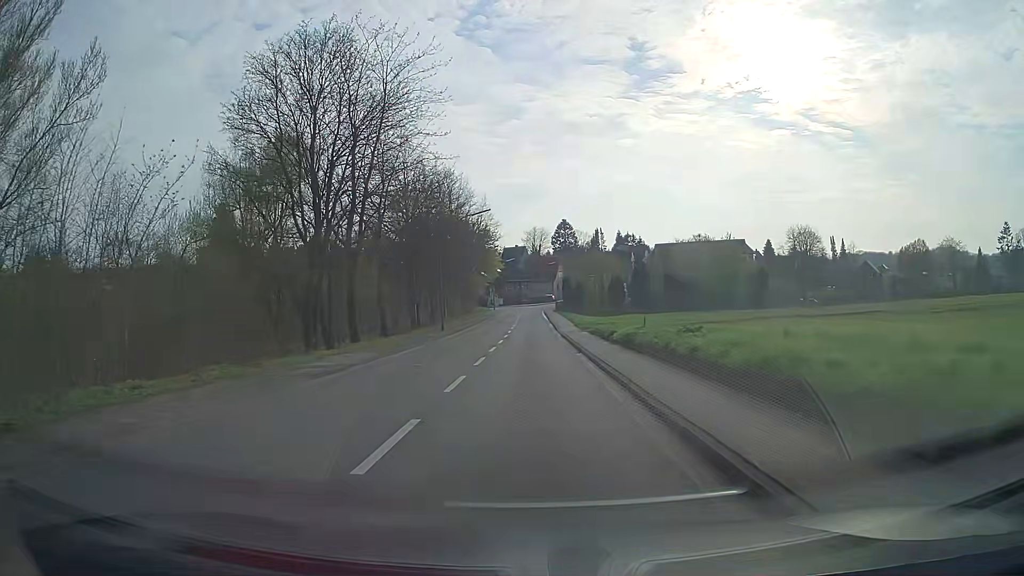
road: secondary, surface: asphalt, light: Day
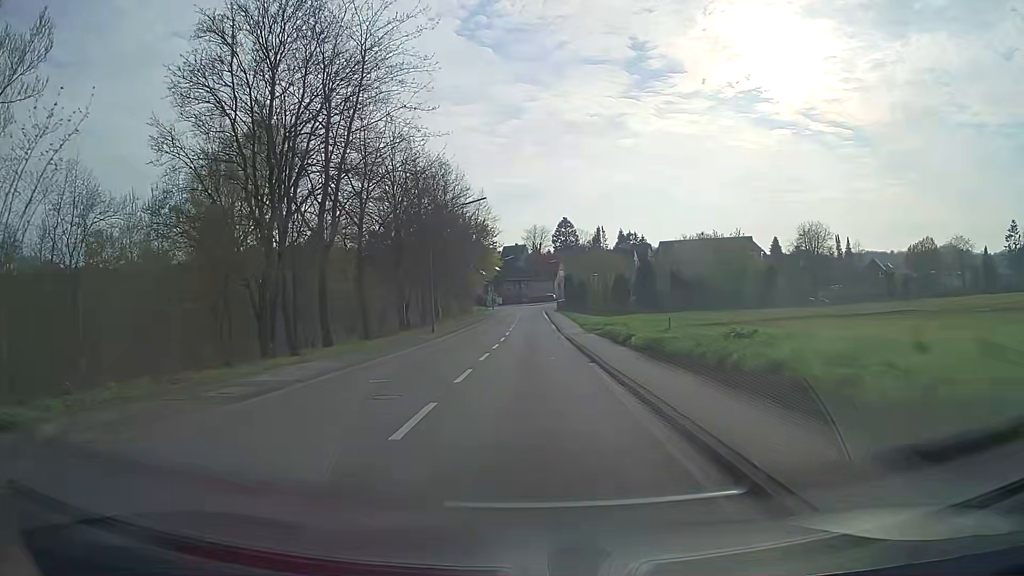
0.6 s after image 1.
(0.0, +4.5) m; 0°
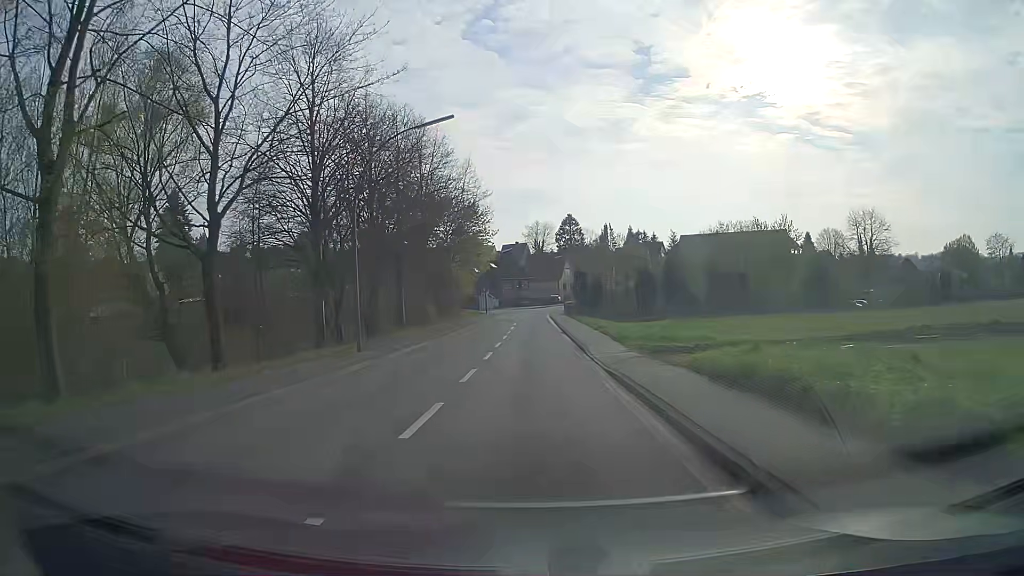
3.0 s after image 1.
(-0.1, +17.8) m; 0°
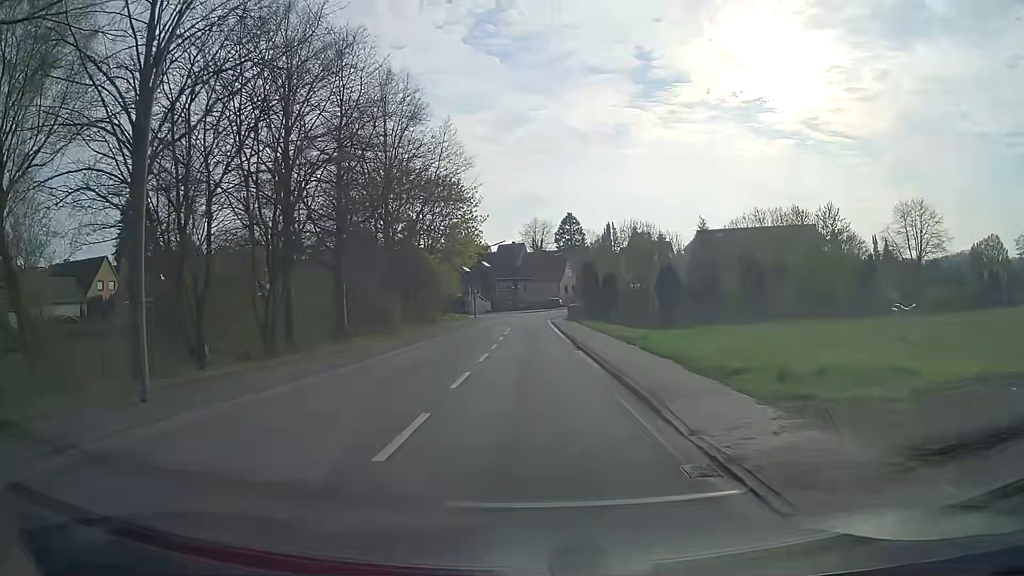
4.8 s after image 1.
(0.0, +13.4) m; 0°
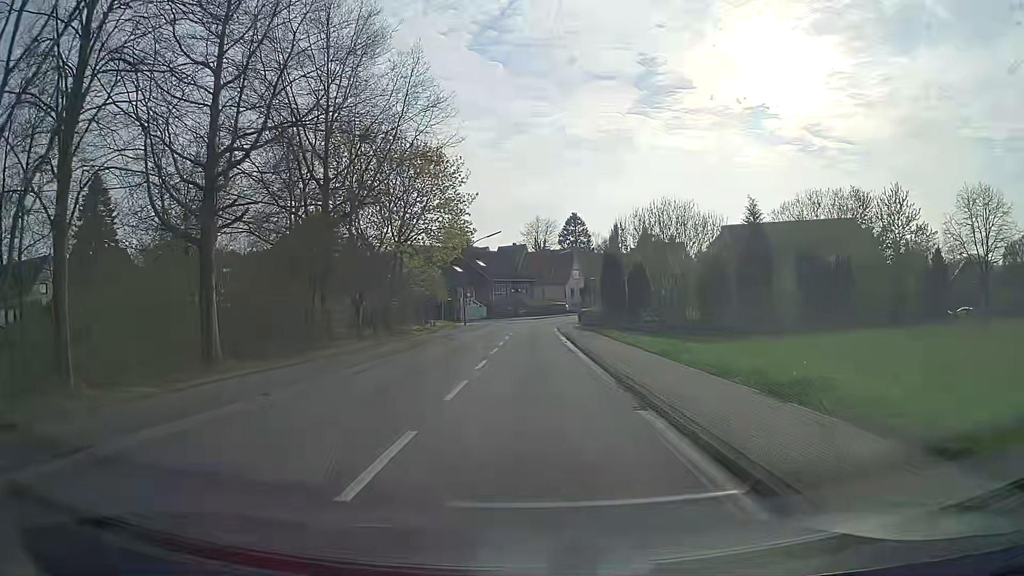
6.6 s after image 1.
(+0.1, +13.3) m; 0°
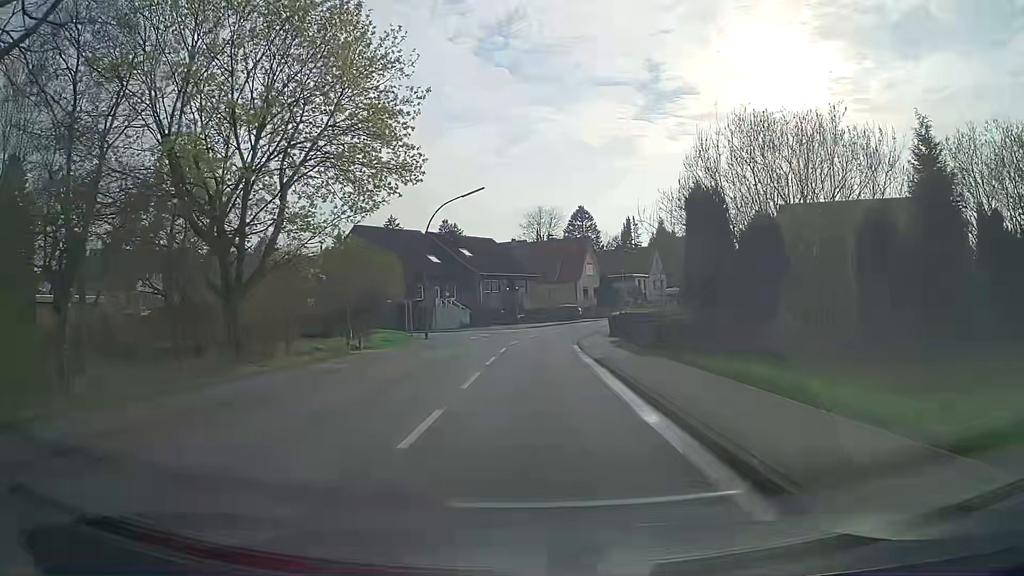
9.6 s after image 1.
(-0.1, +22.0) m; 0°
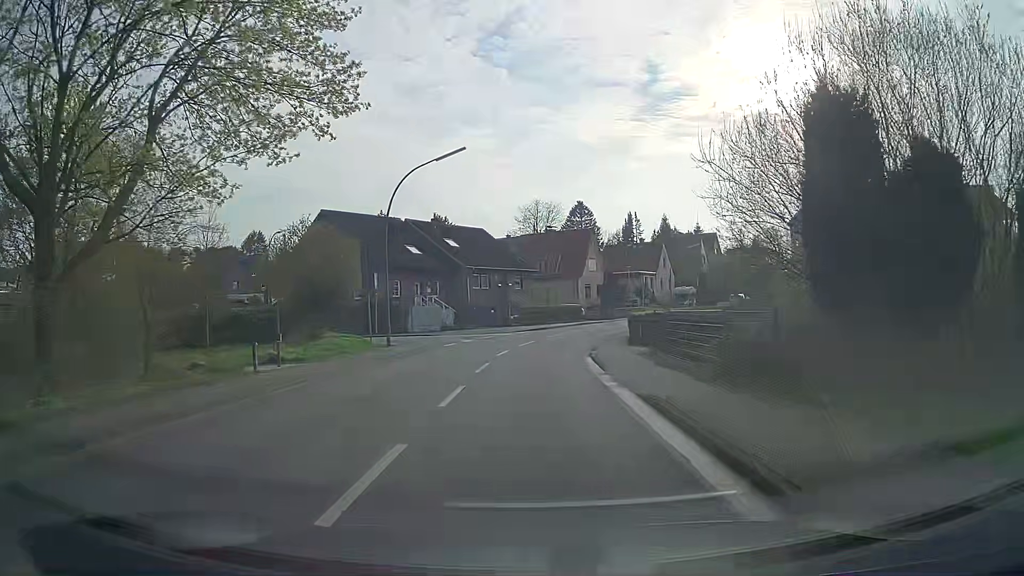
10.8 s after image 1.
(0.0, +8.8) m; 0°
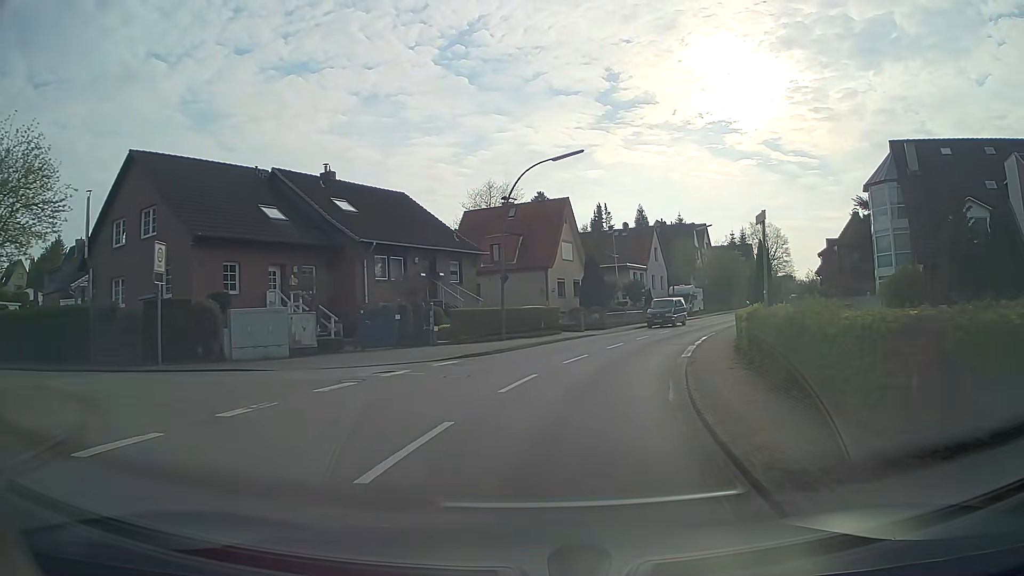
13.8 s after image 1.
(+0.3, +22.9) m; +3°
